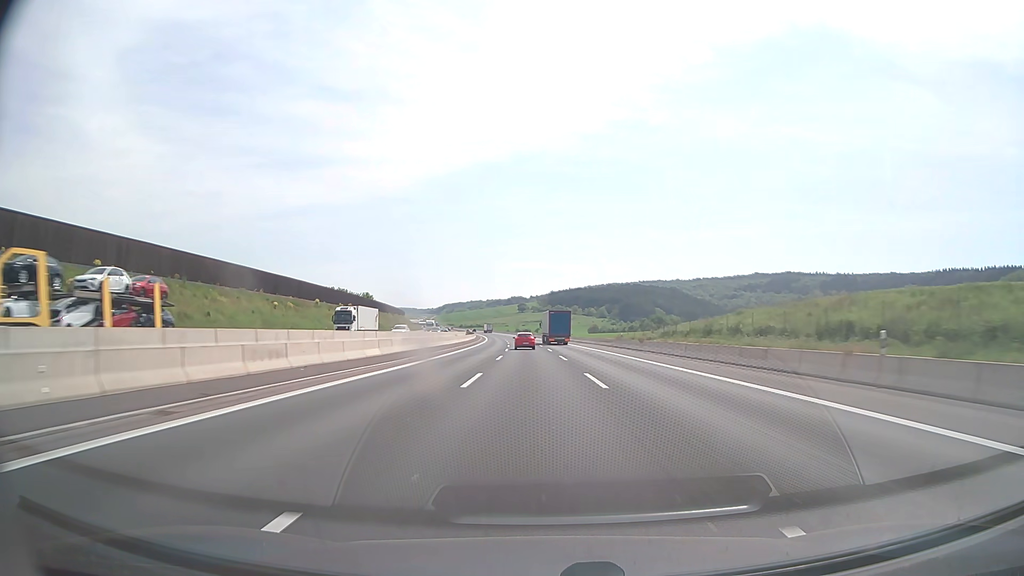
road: motorway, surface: asphalt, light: Day
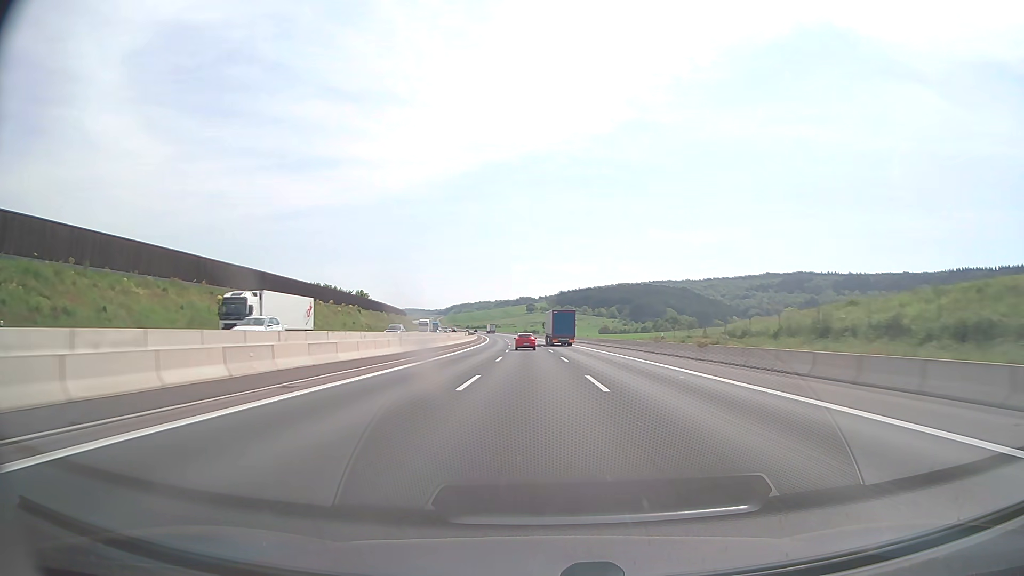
(-0.1, +18.7) m; -1°
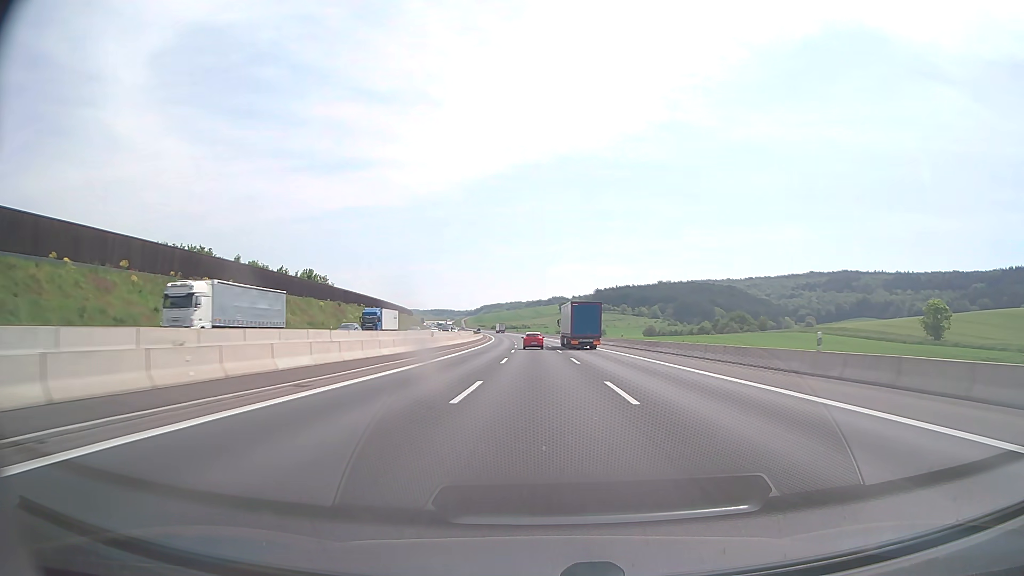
(-2.0, +75.1) m; -3°
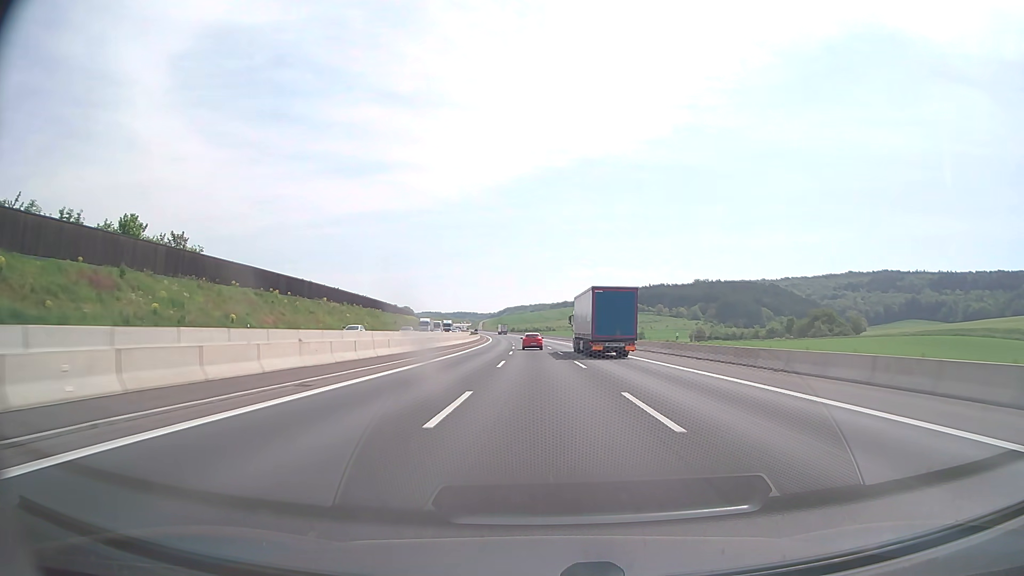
(-1.5, +75.4) m; -2°
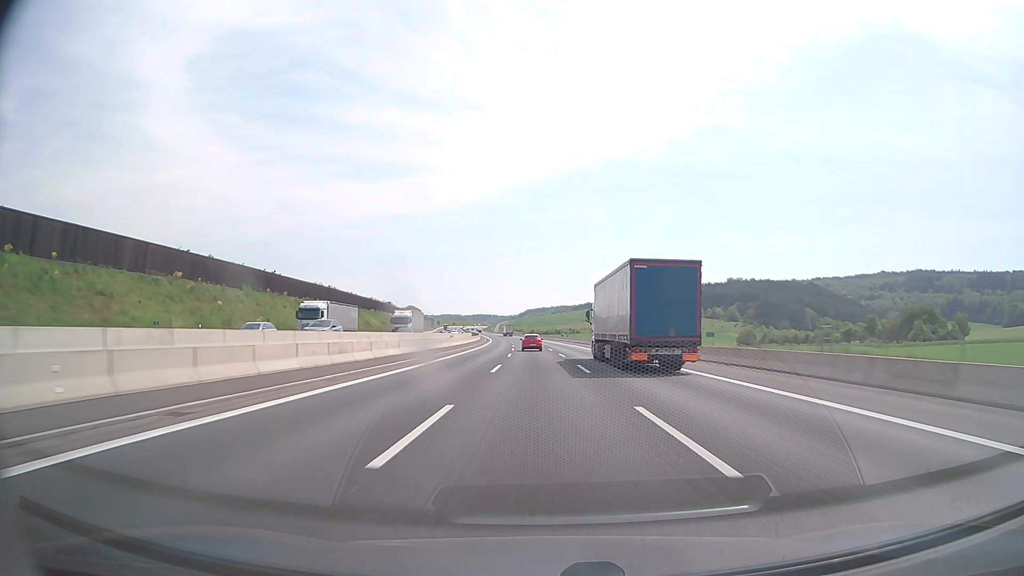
(-0.9, +56.8) m; -2°
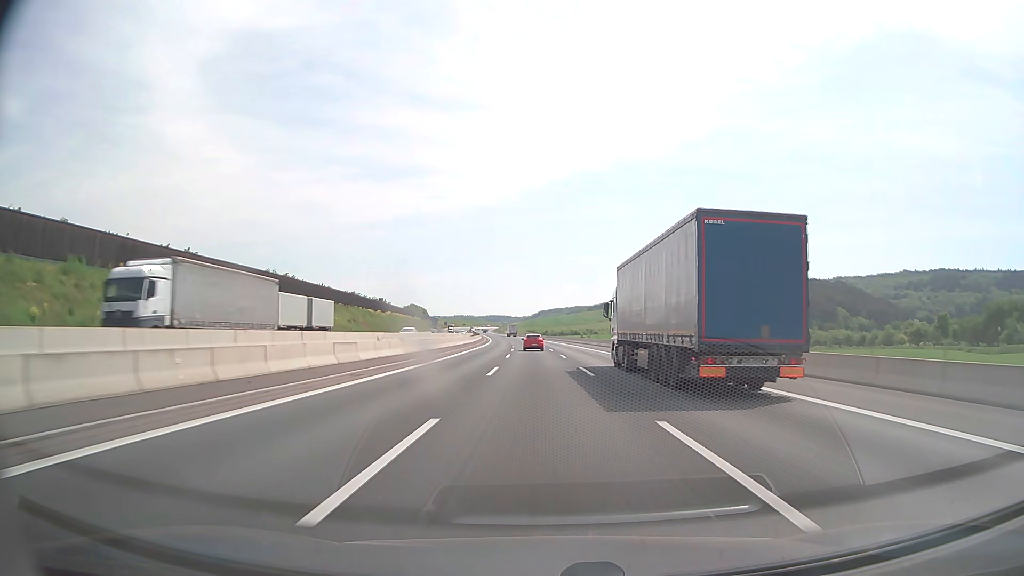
(-0.4, +37.9) m; -1°
